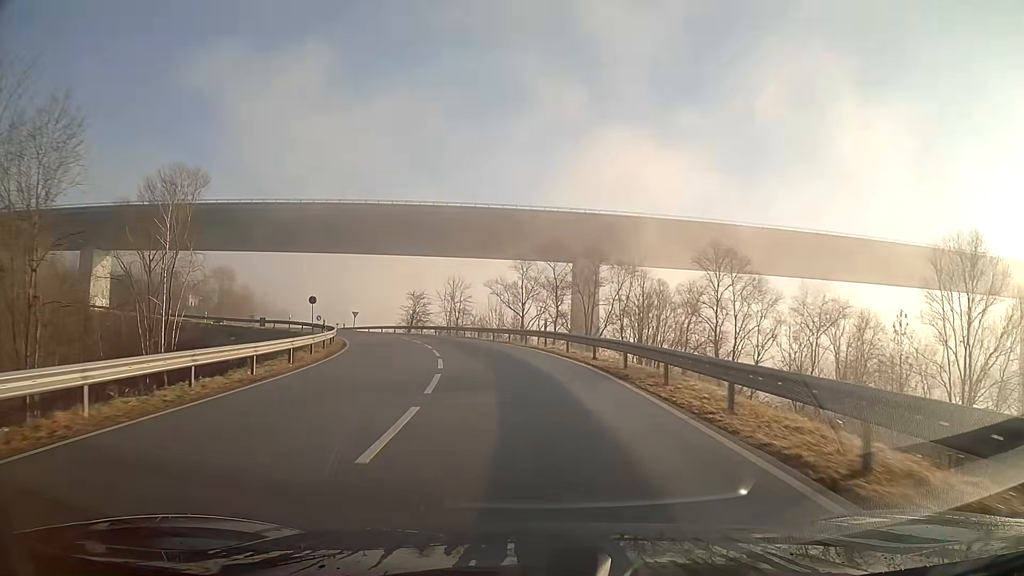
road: secondary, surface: asphalt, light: Day
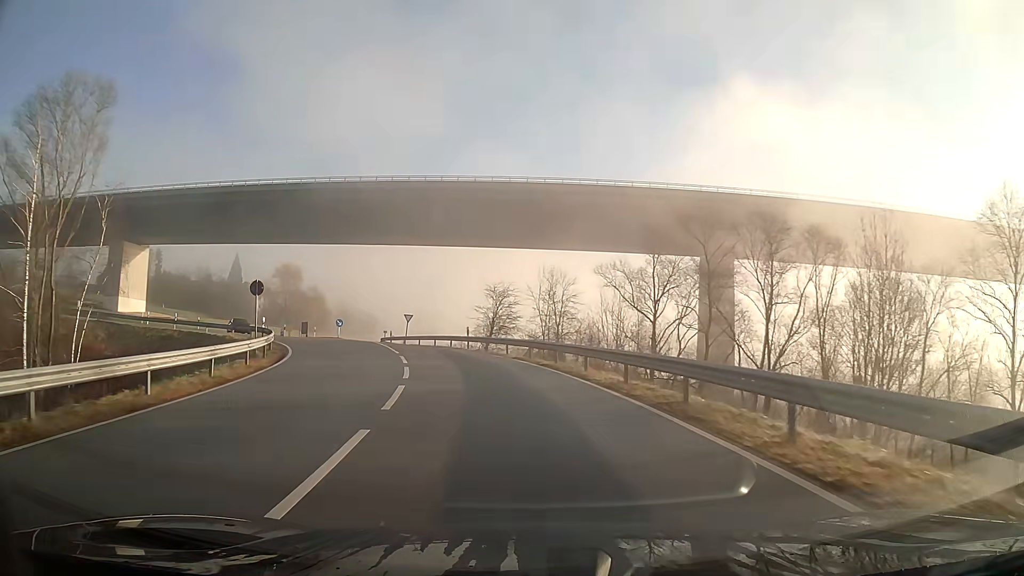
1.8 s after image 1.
(-2.0, +25.8) m; -10°
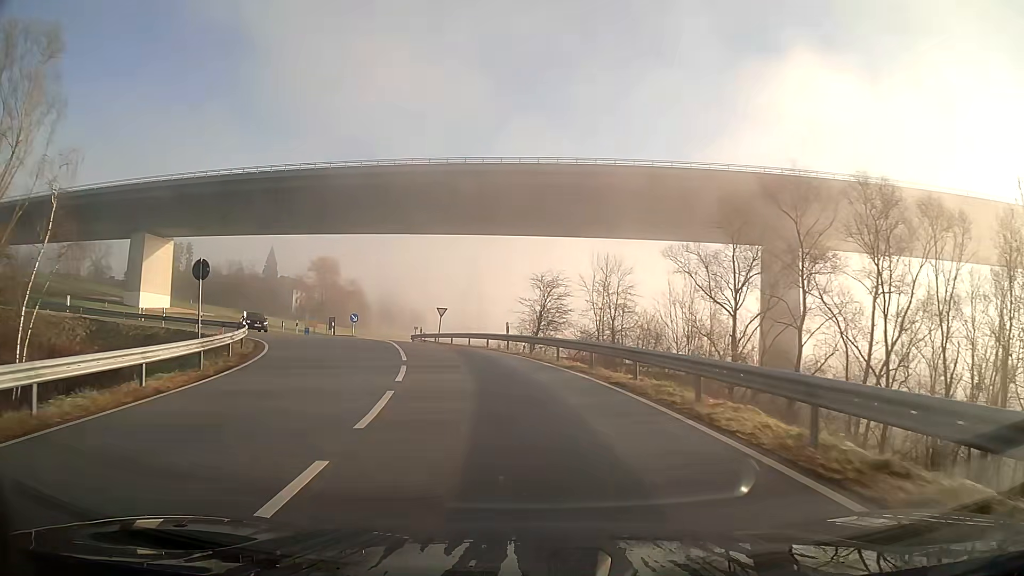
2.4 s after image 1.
(-0.3, +8.2) m; -4°
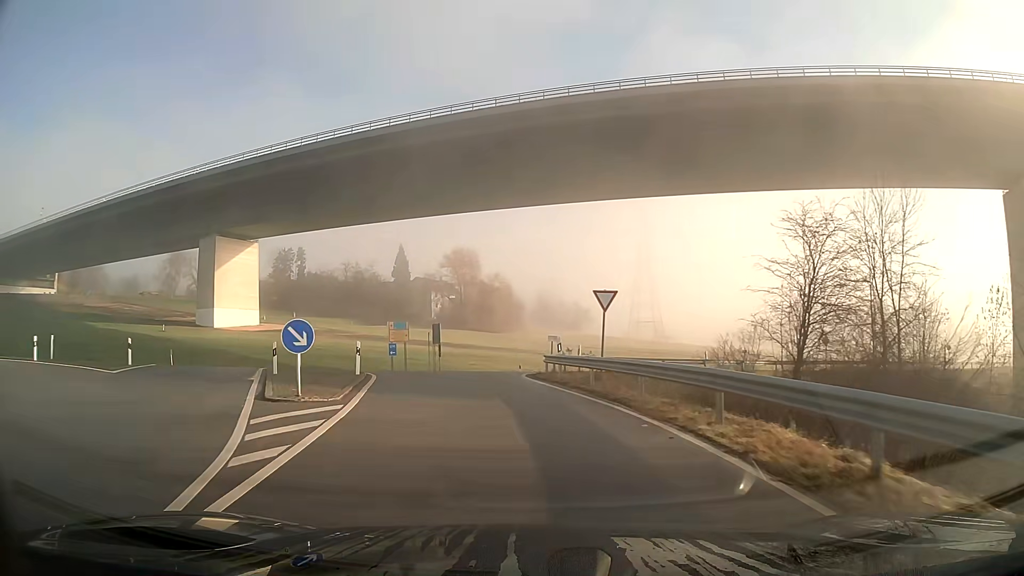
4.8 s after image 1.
(-3.4, +28.5) m; -14°
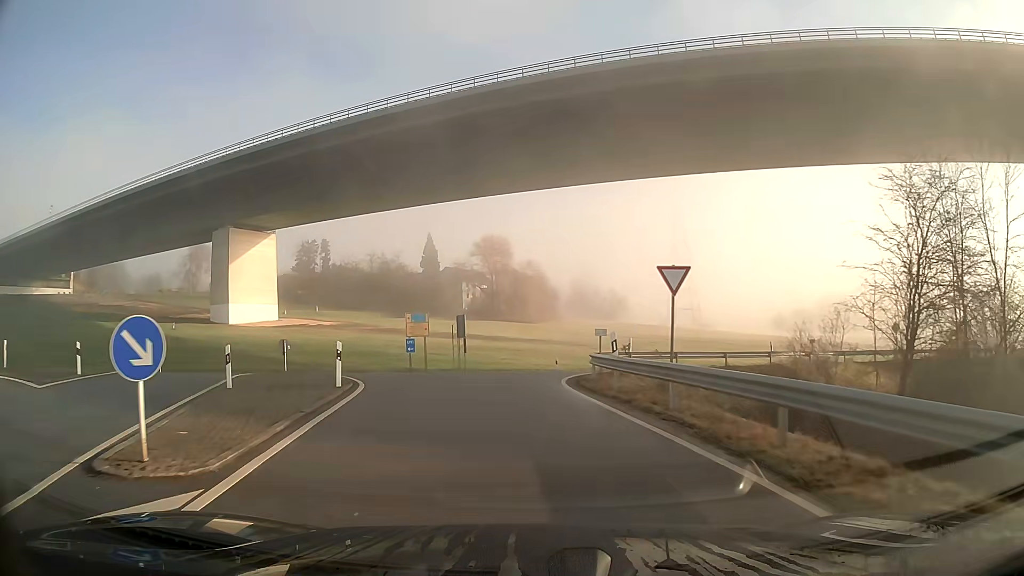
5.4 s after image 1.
(-0.1, +5.9) m; -3°
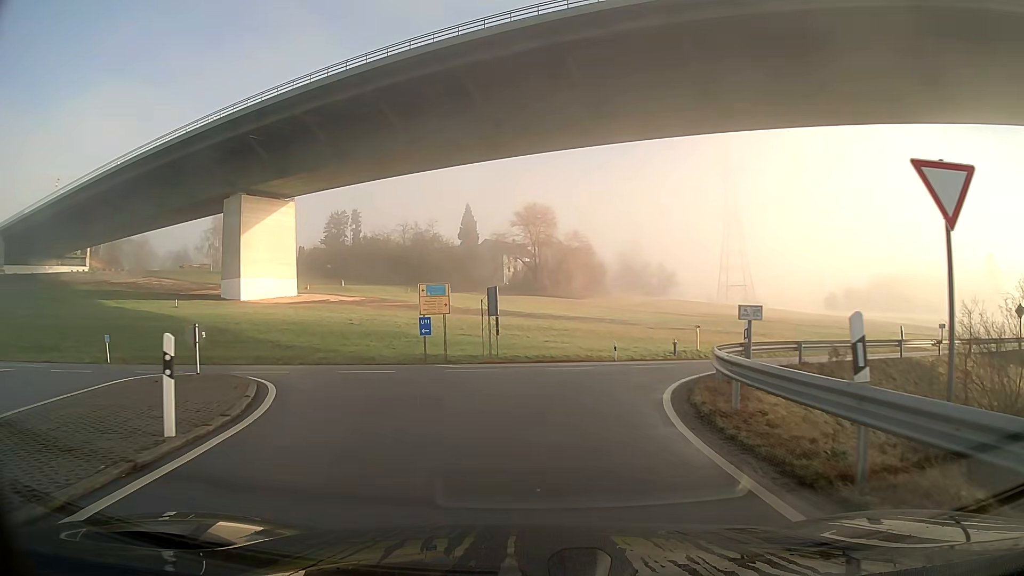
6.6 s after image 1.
(-0.3, +9.7) m; -3°
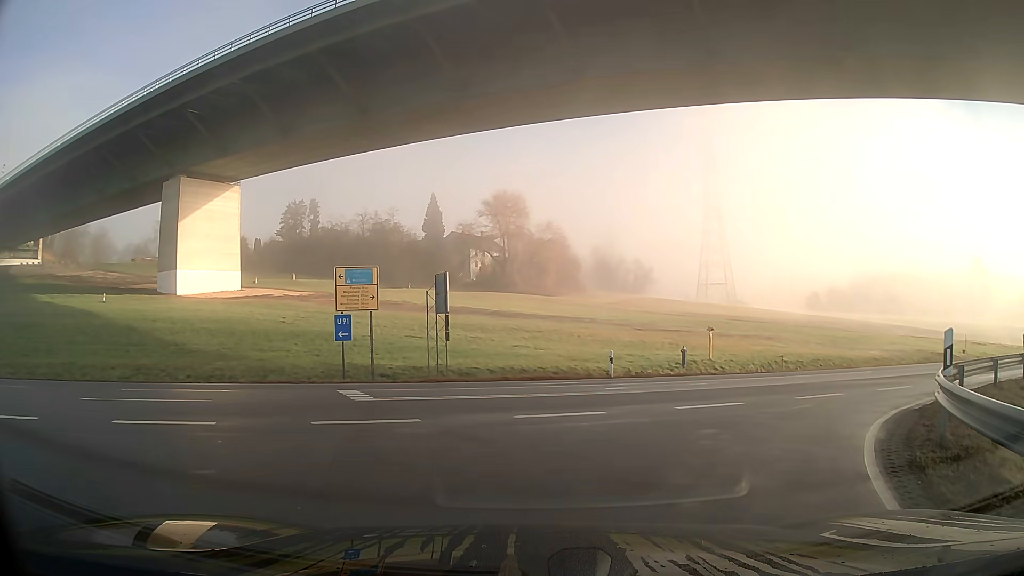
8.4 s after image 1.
(+0.1, +9.5) m; +4°
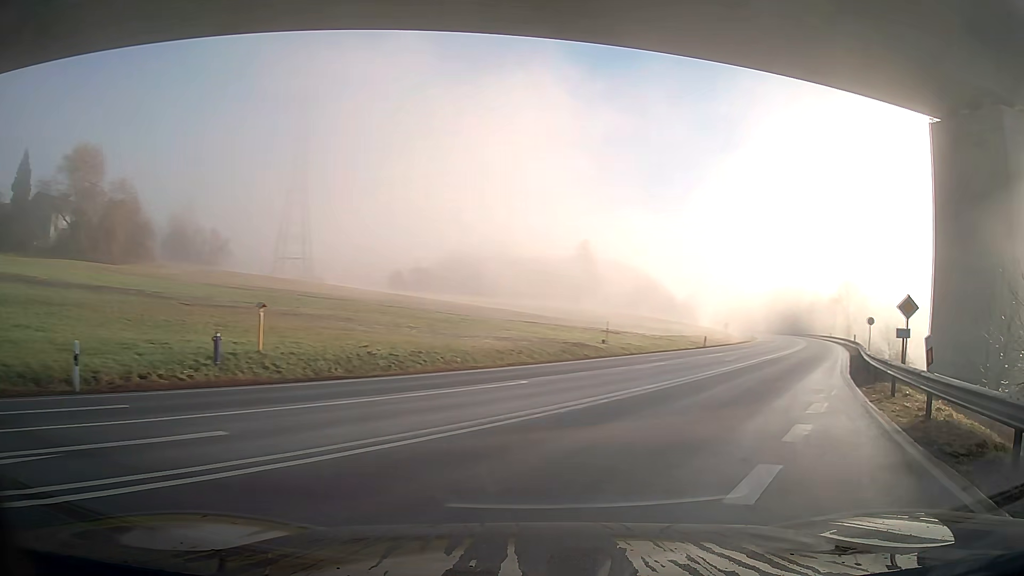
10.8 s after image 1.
(+3.4, +11.4) m; +39°
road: primary
(+2, +10) (+5, +19) (+9, +28) (+13, +38) (+17, +47) (+20, +56) (+24, +66) (+27, +75) (+30, +85) (+33, +94) m
